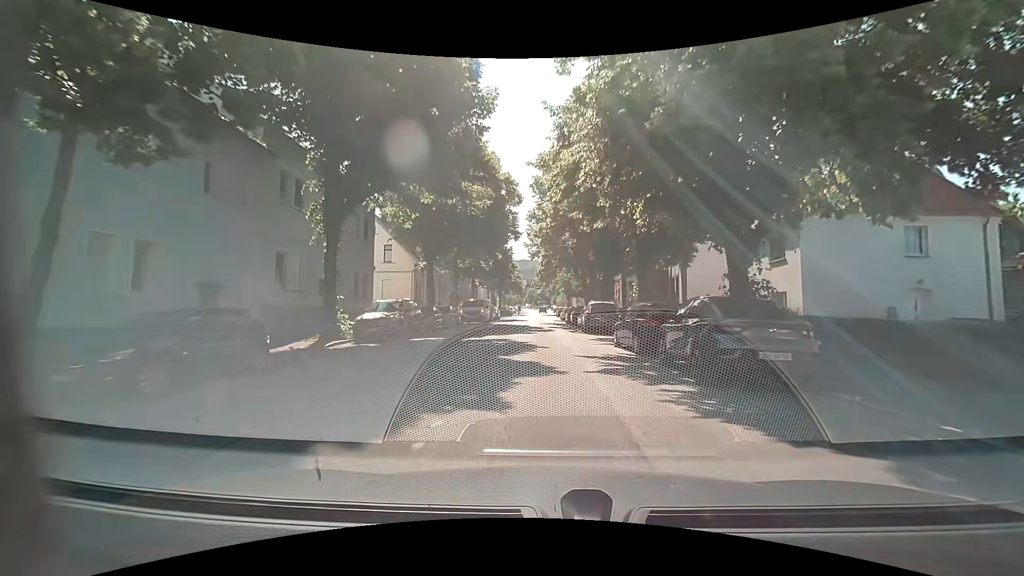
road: unclassified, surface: asphalt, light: Day
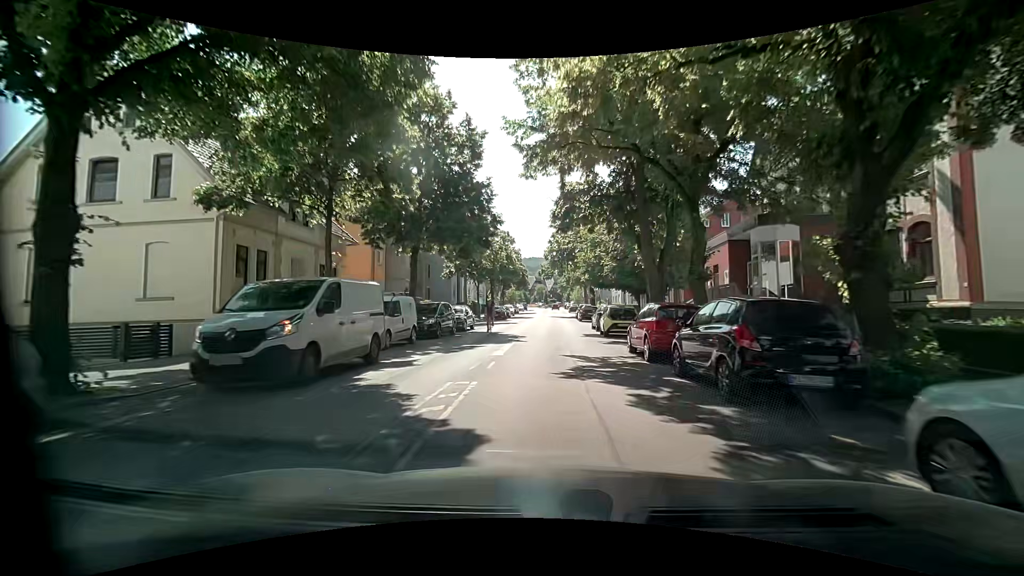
(+0.1, +29.4) m; 0°
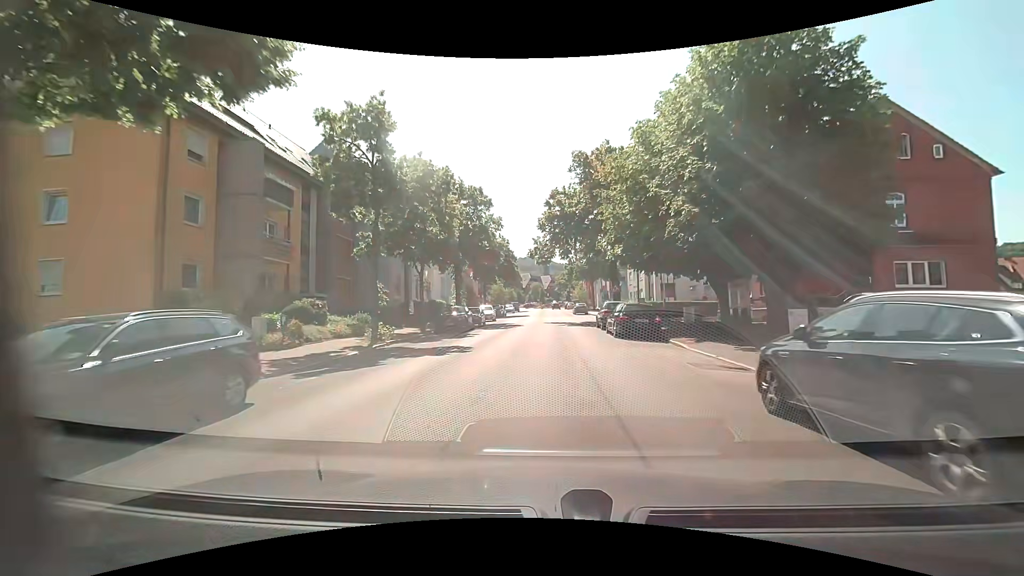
(-0.1, +23.8) m; +2°
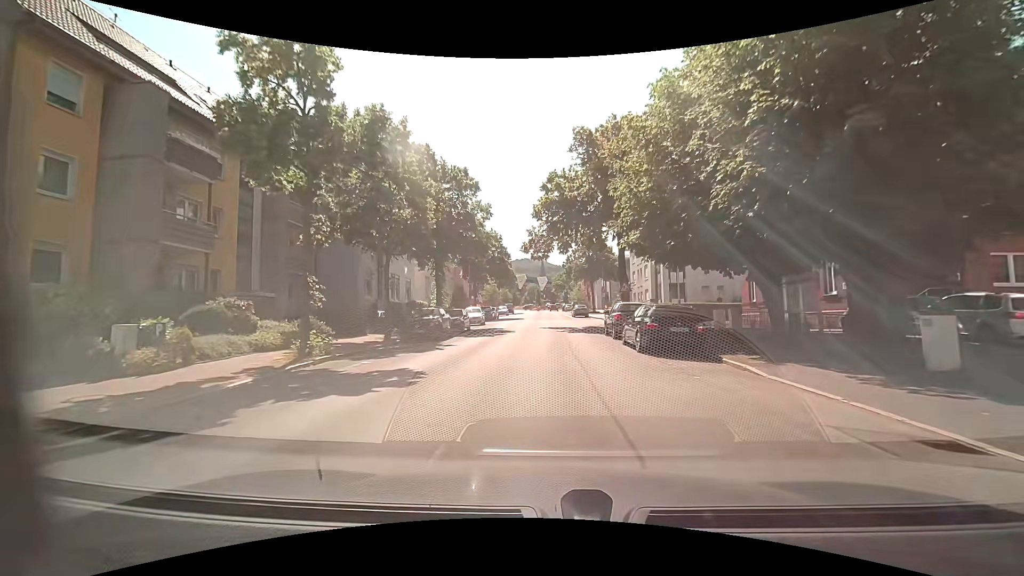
(-0.1, +6.0) m; -2°
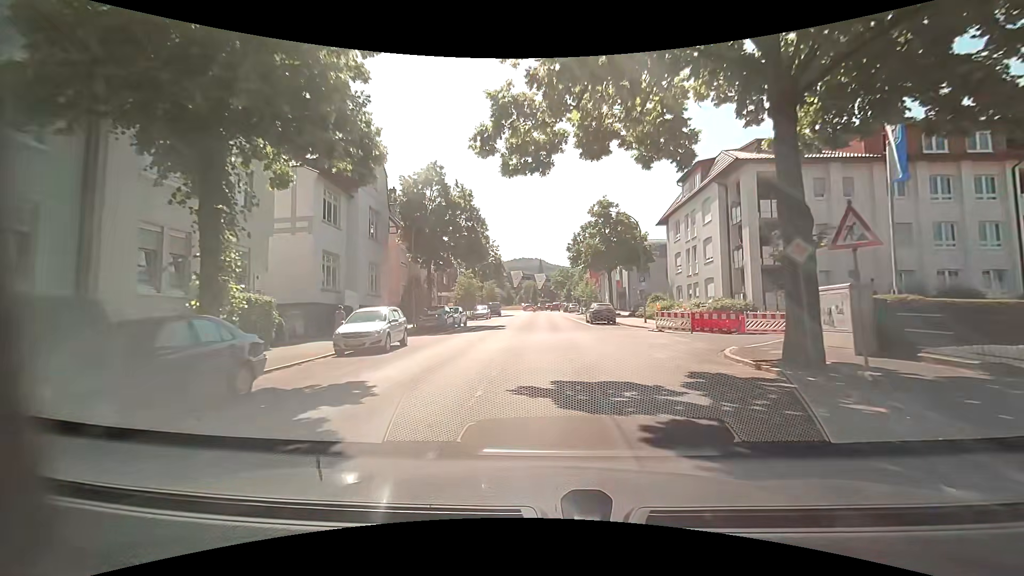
(+0.6, +23.8) m; +1°
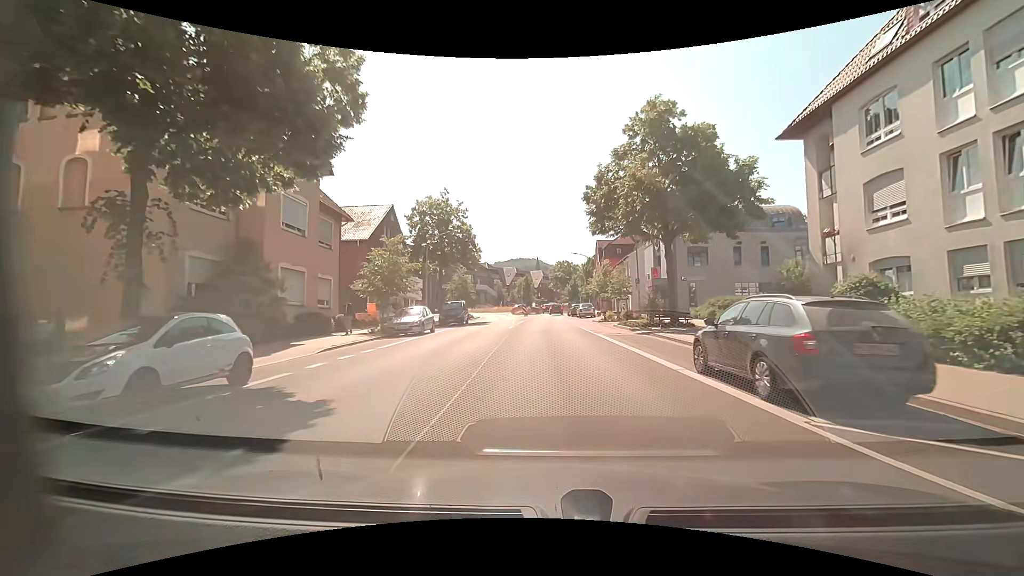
(0.0, +27.6) m; 0°
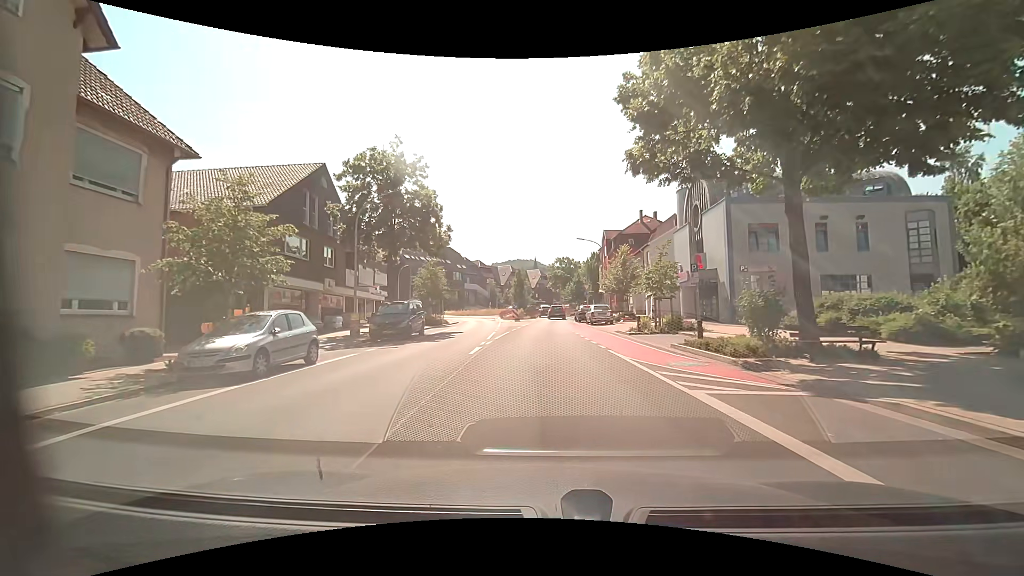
(0.0, +14.5) m; 0°
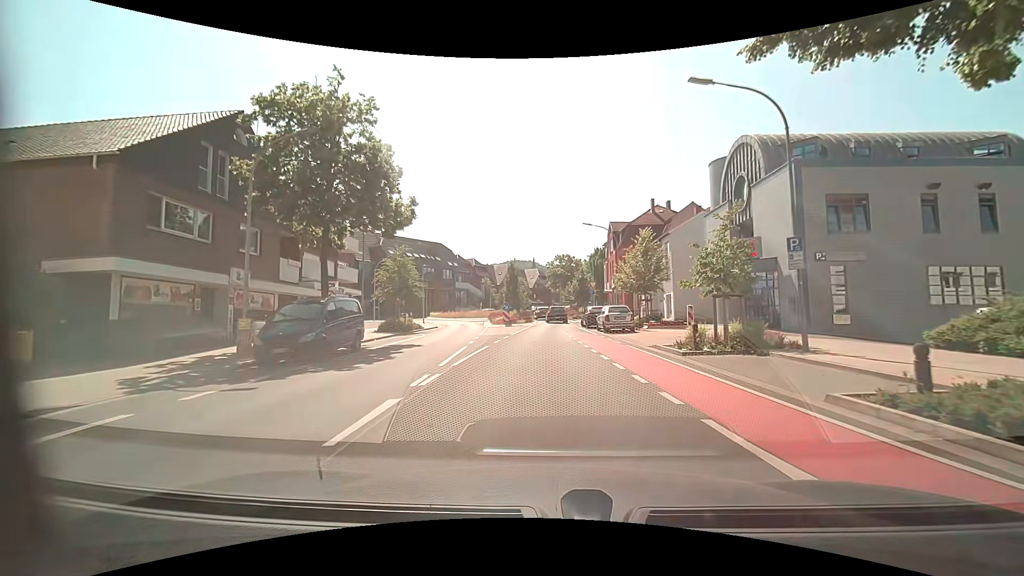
(+0.1, +9.1) m; 0°
(0, +10) (0, +20) (0, +30) (+1, +40) (+2, +50) (0, +60) (+2, +70) (+1, +79) (-8, +83) (-18, +80) m
